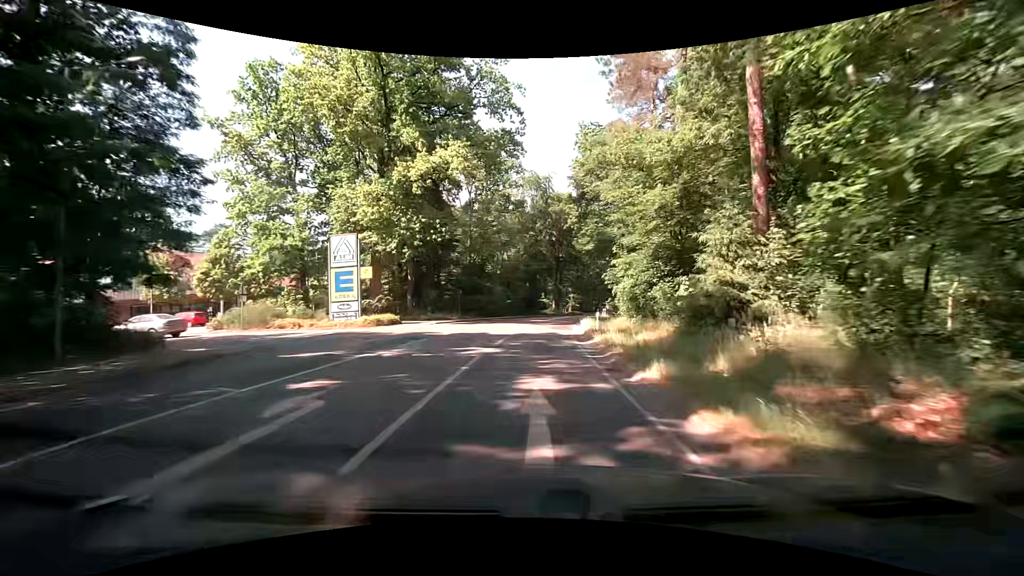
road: secondary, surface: asphalt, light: Day
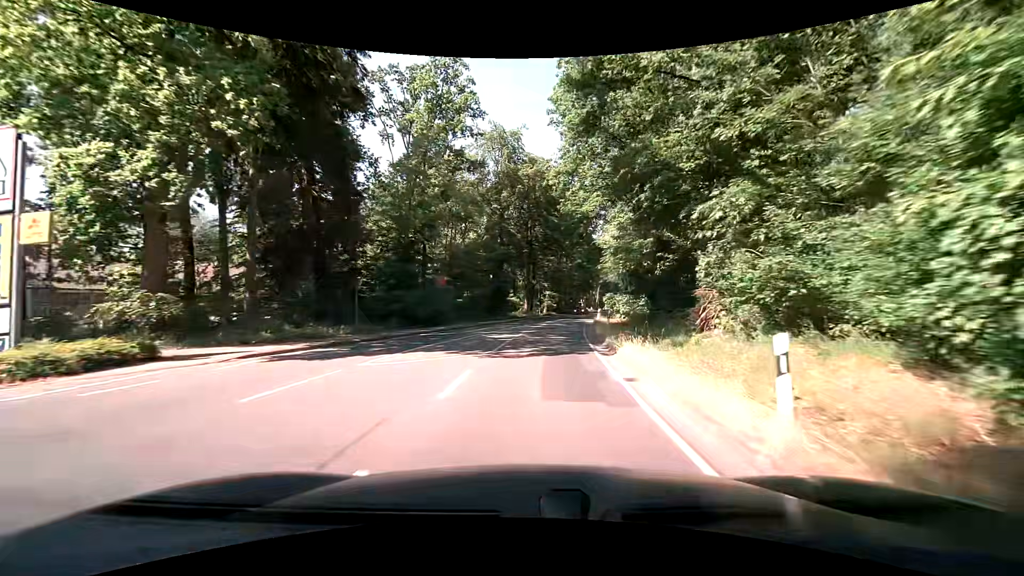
(+0.4, +21.7) m; +4°
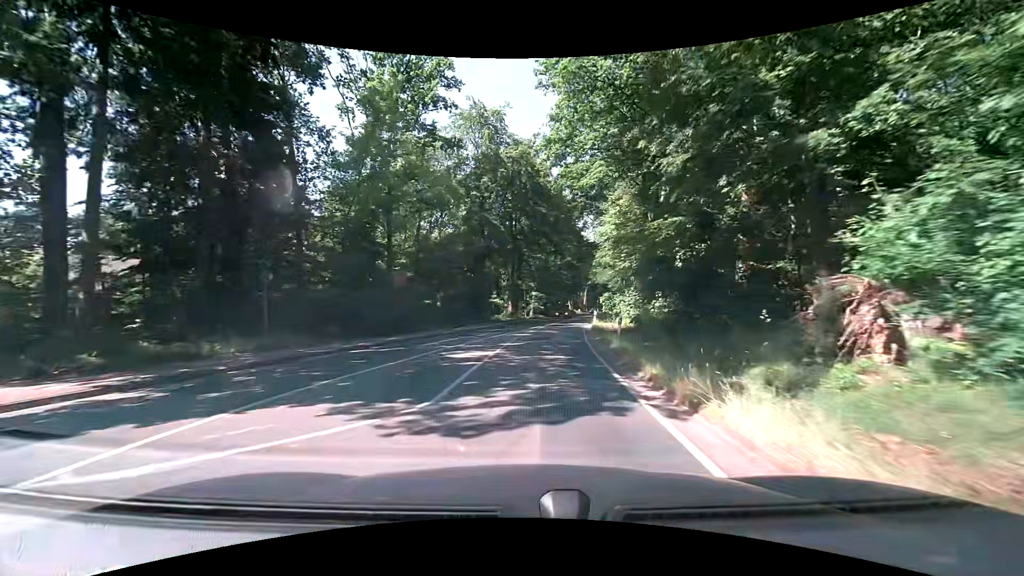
(+0.1, +7.5) m; +1°
